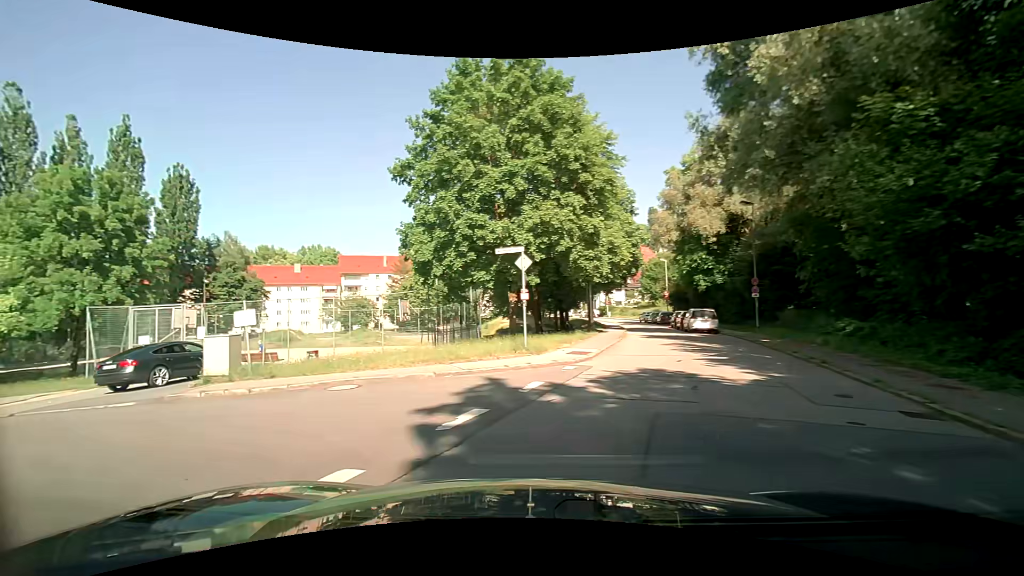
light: Day
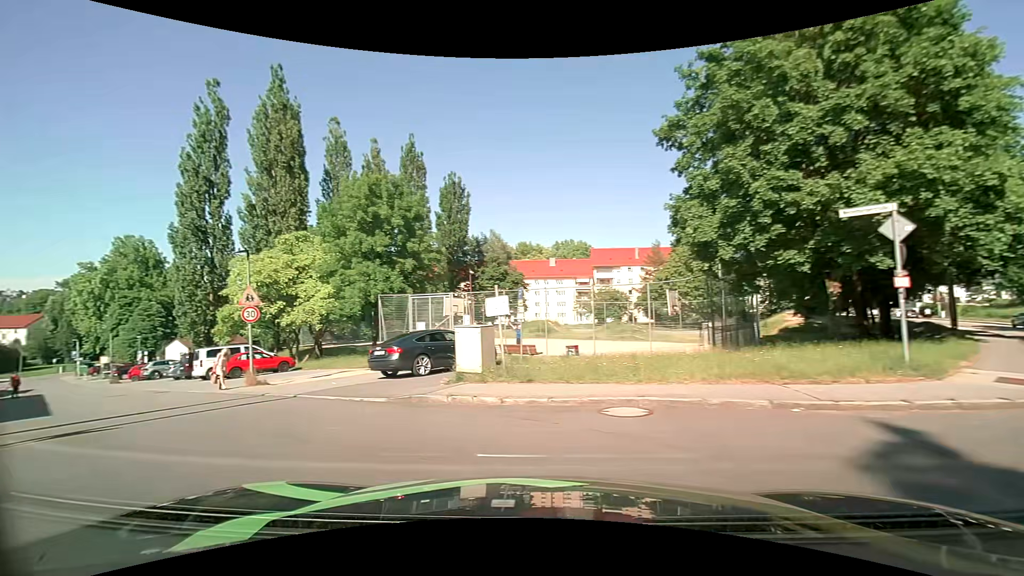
(-1.1, +3.8) m; -30°
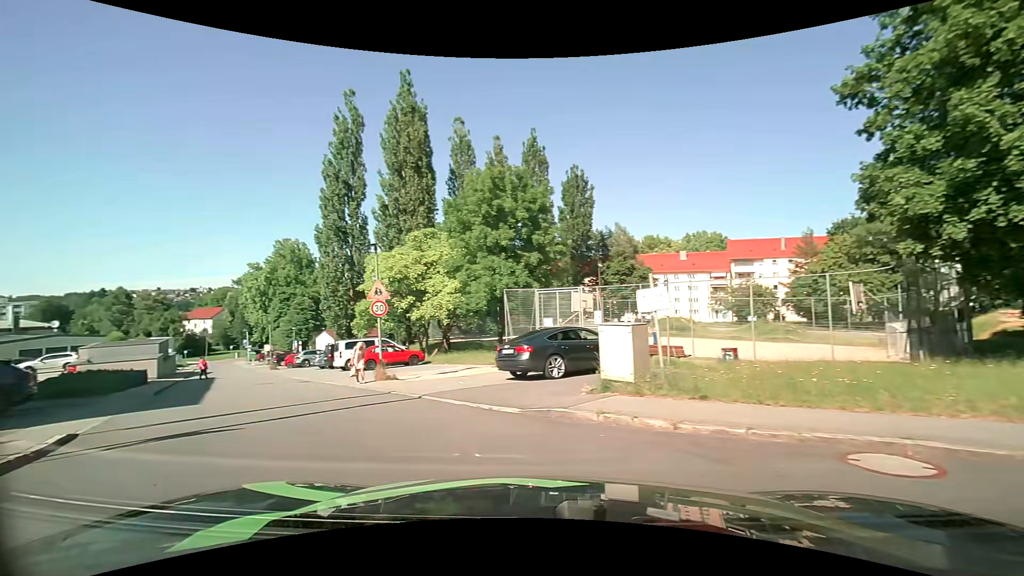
(-0.3, +1.9) m; -13°
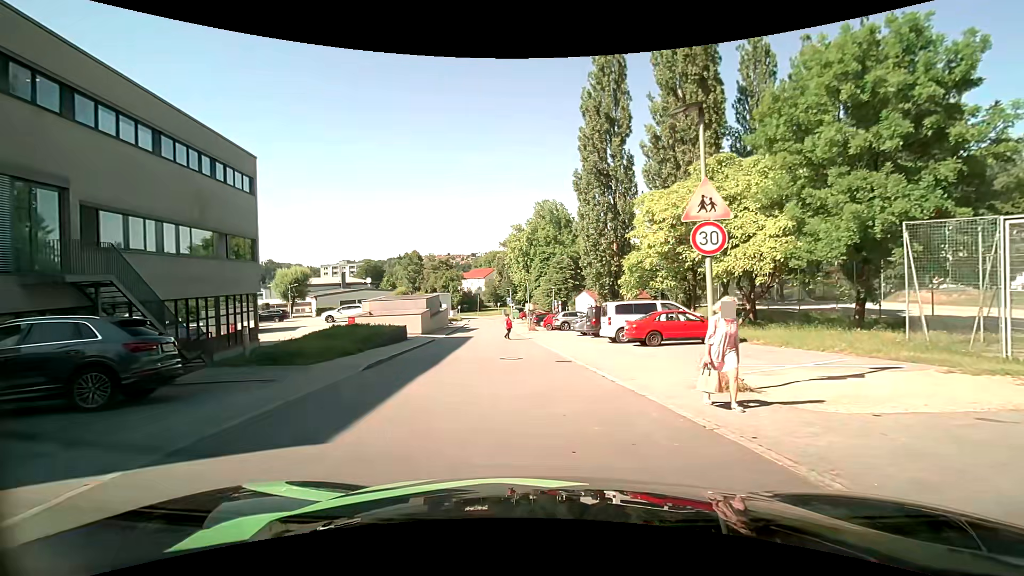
(-3.3, +9.2) m; -29°
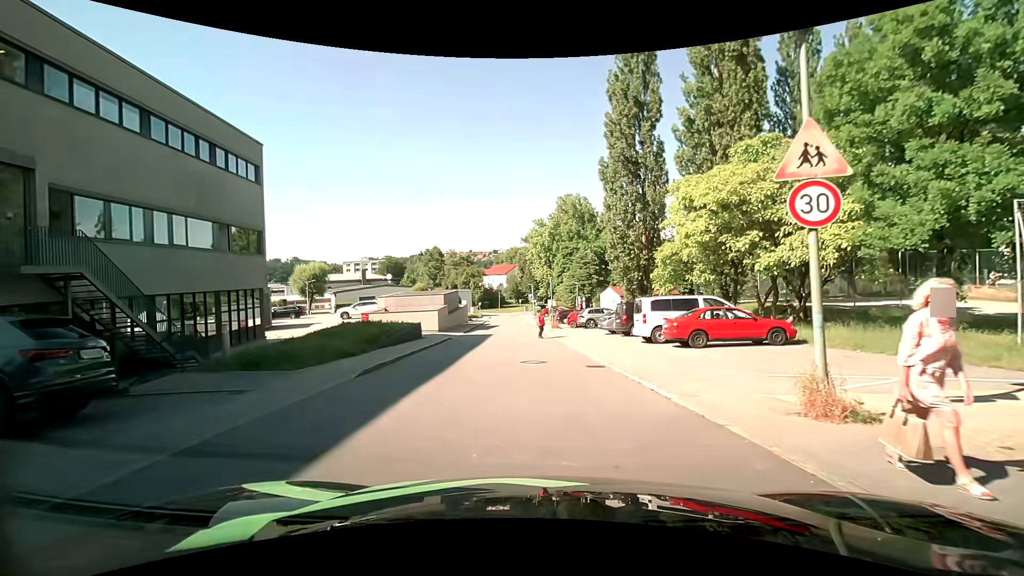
(-0.1, +2.4) m; -3°
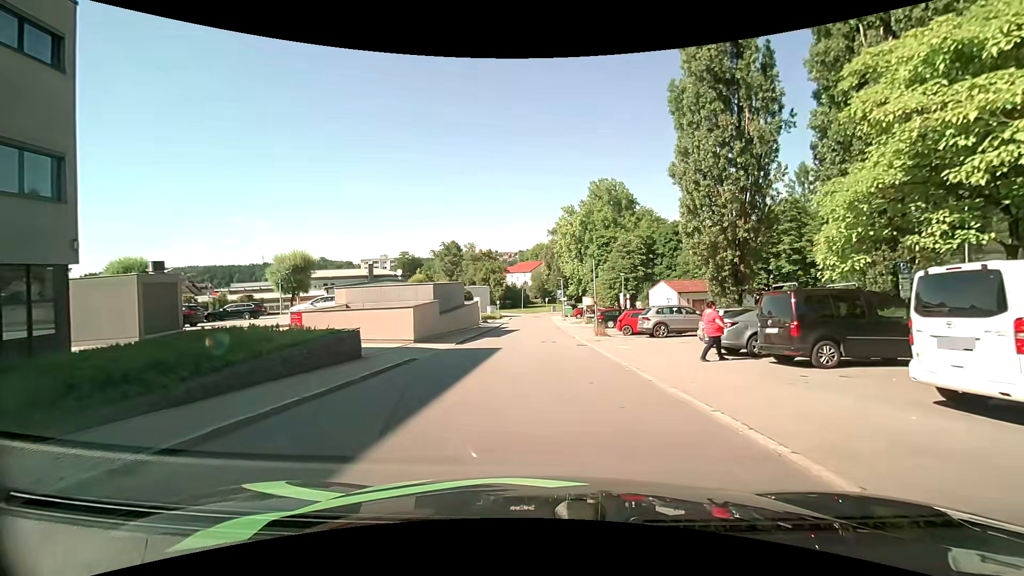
(-0.4, +14.8) m; -3°
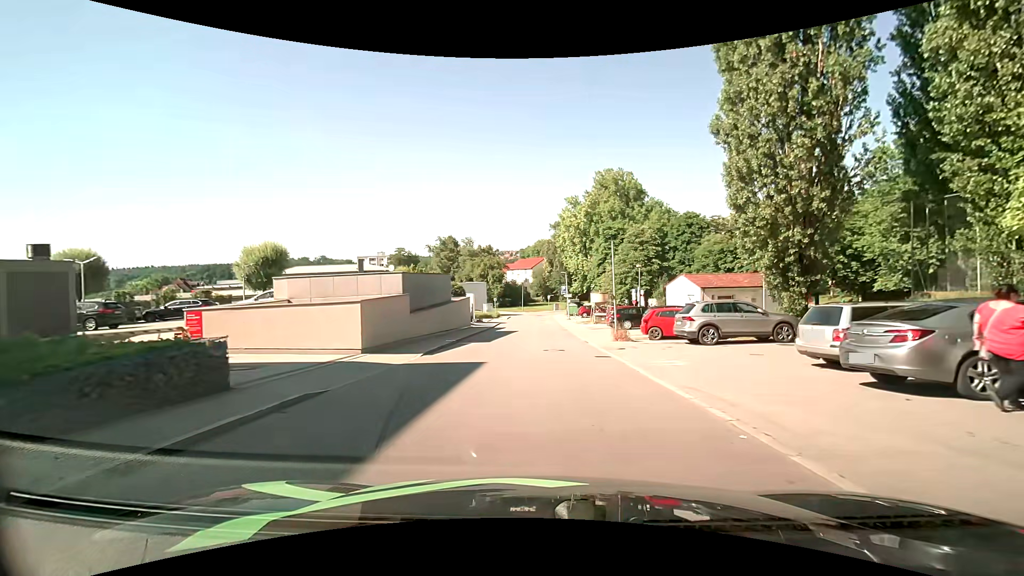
(0.0, +6.9) m; 0°
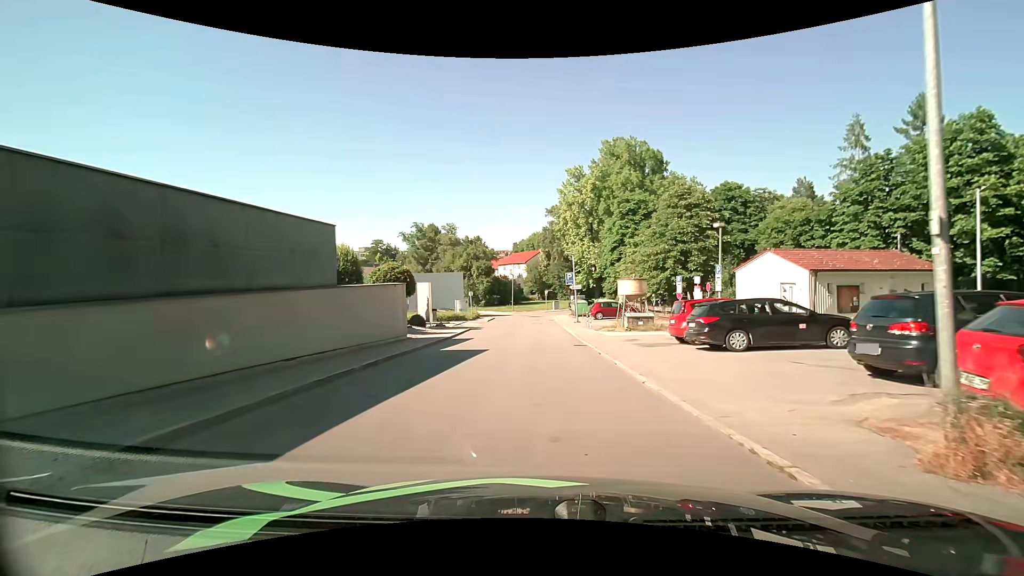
(+0.1, +18.9) m; +1°
(0, +10) (0, +20) (-1, +30) (-1, +40) (-2, +50) (-4, +60) (-9, +68) (-14, +77) (-20, +85) (-25, +94) m
